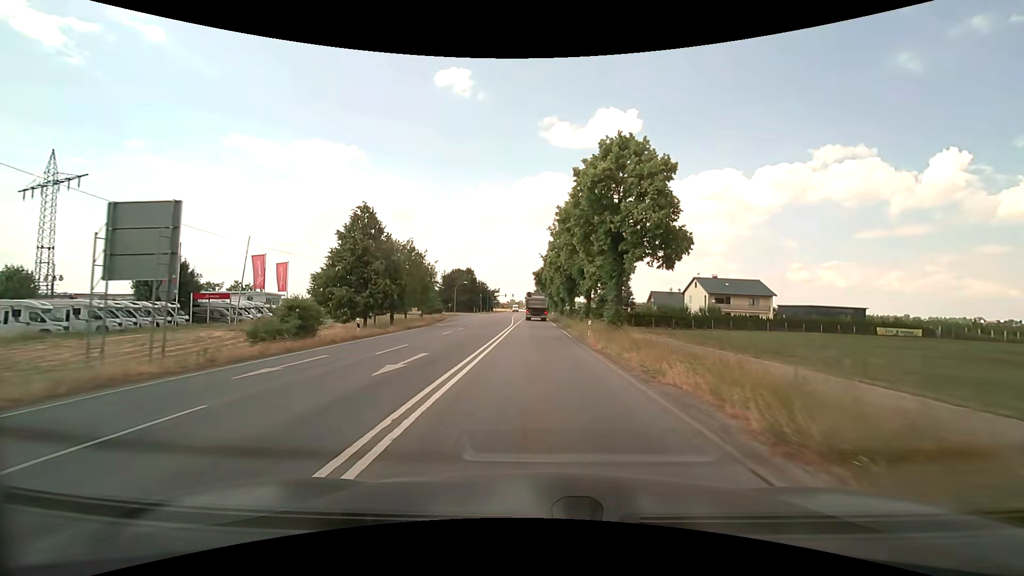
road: secondary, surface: asphalt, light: Day
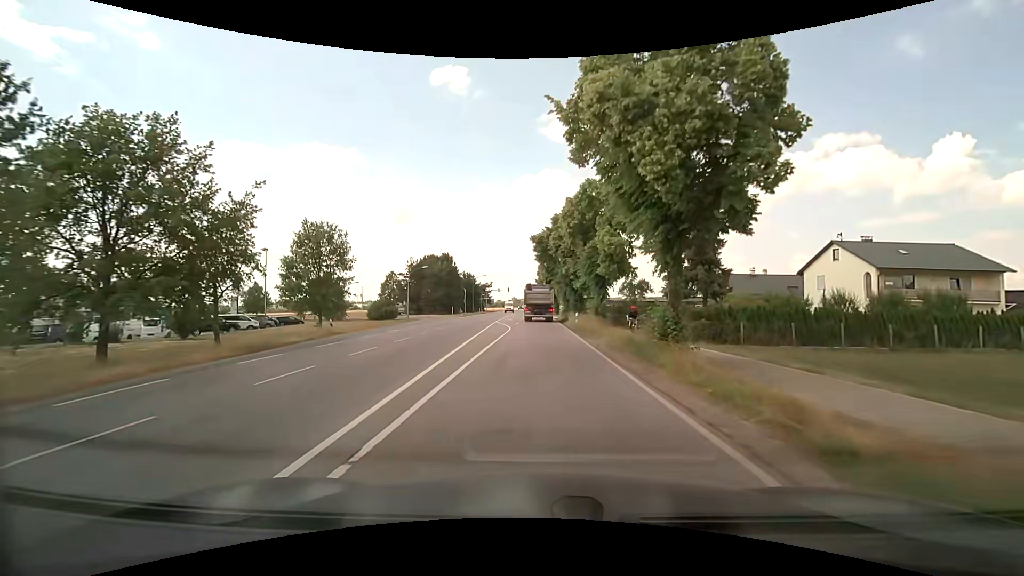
(-0.2, +40.9) m; -1°
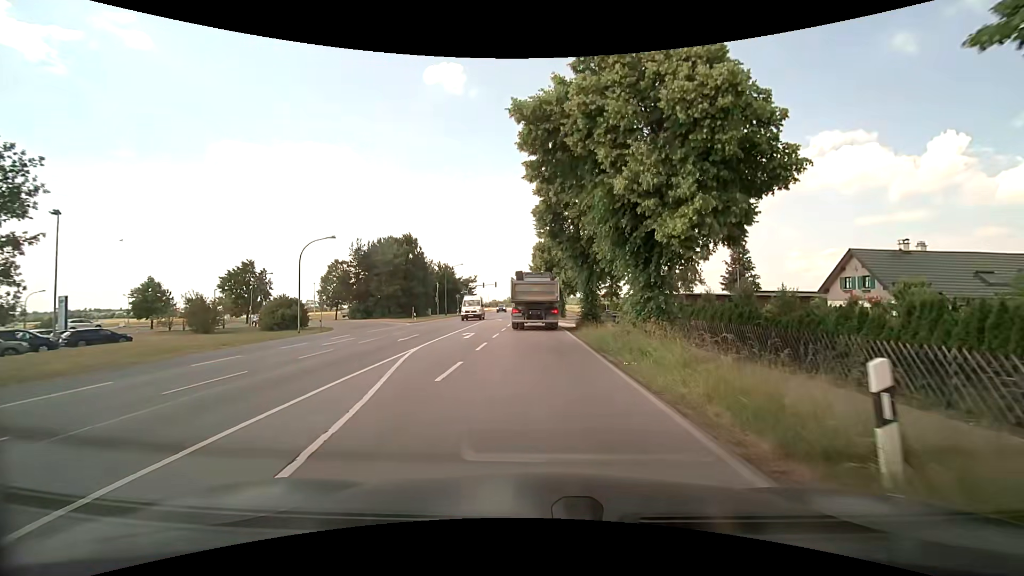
(+0.1, +29.3) m; 0°
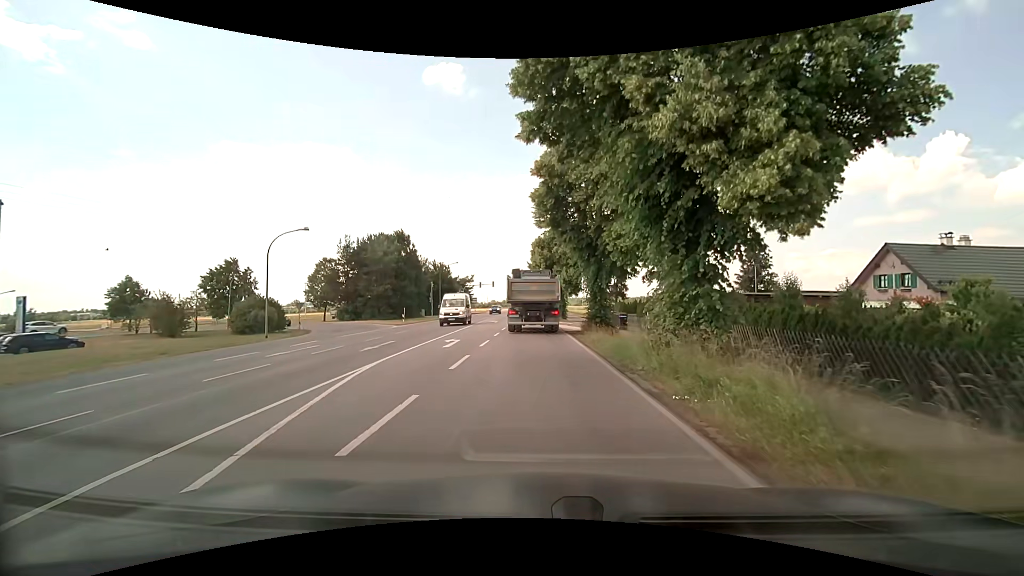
(+0.1, +4.2) m; +1°
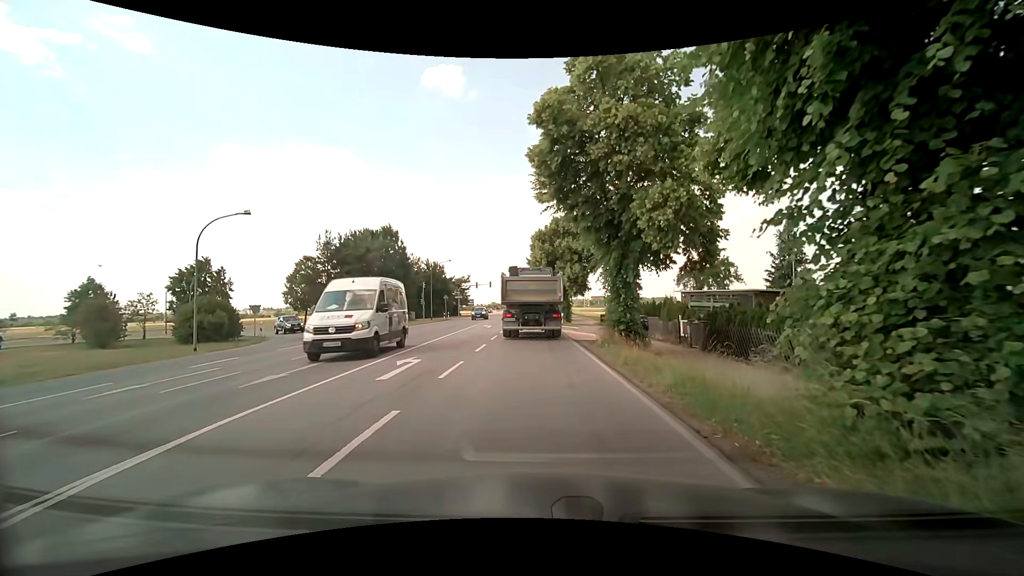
(0.0, +6.8) m; -1°
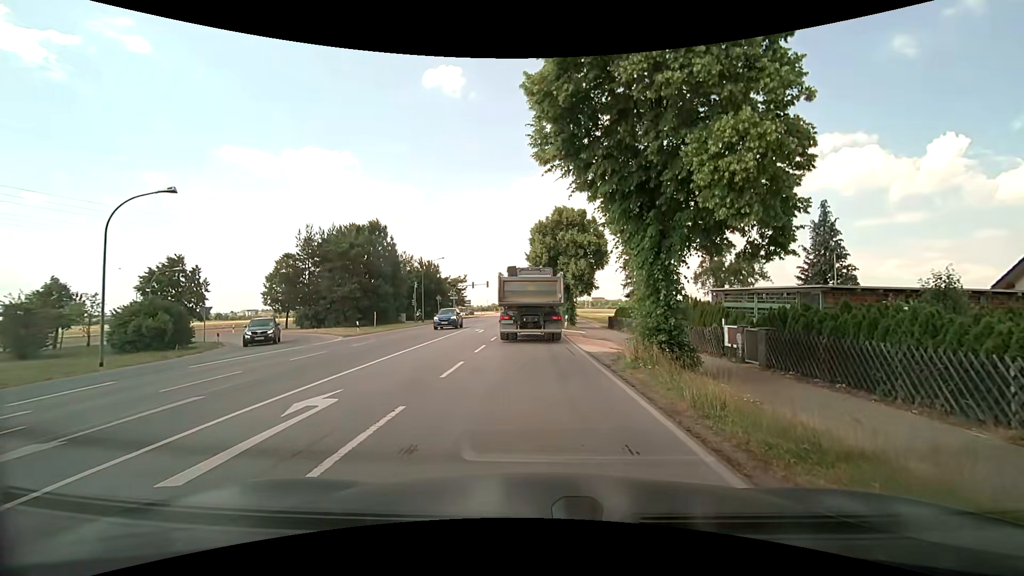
(0.0, +5.6) m; 0°
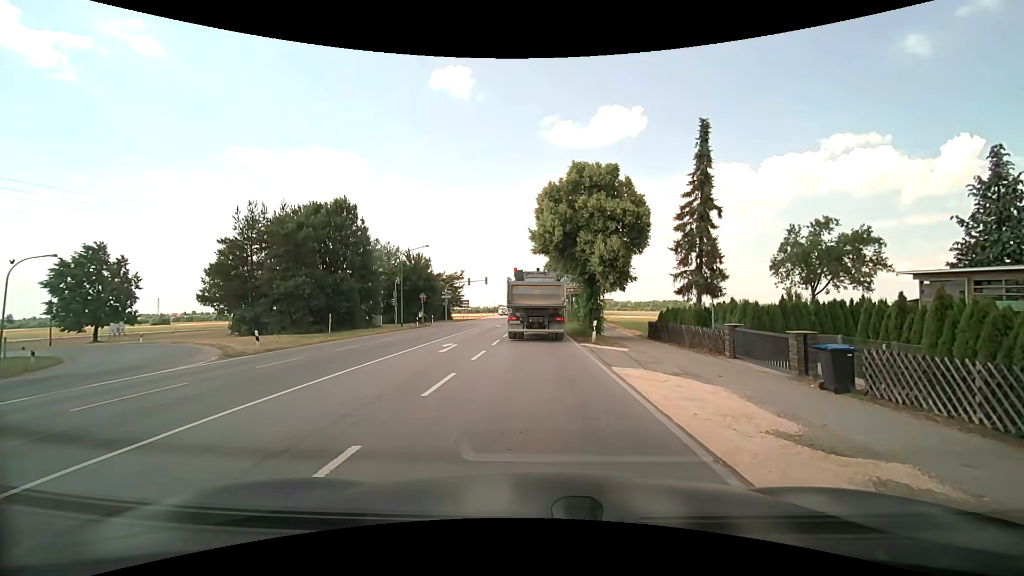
(-0.1, +14.1) m; 0°
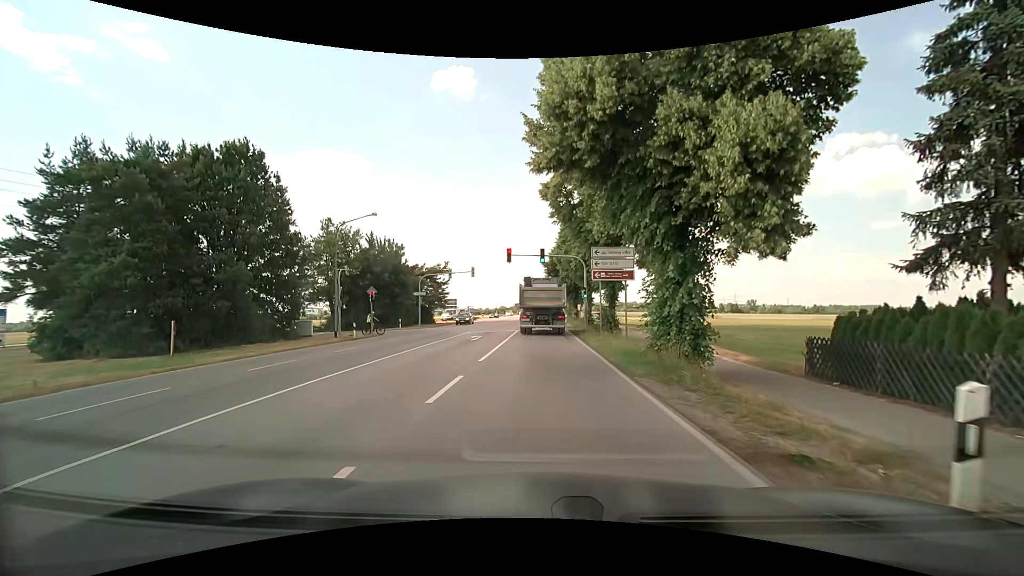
(-0.3, +18.9) m; -1°
(0, +10) (0, +20) (0, +30) (0, +40) (0, +50) (0, +60) (+1, +70) (+1, +80) (+1, +90) (+1, +100) m
